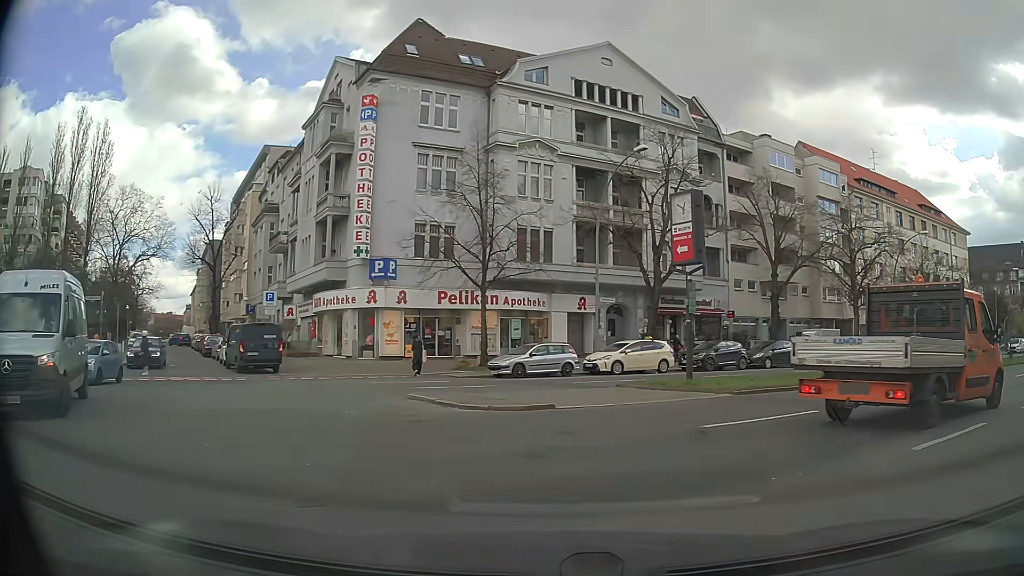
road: residential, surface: asphalt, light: Day
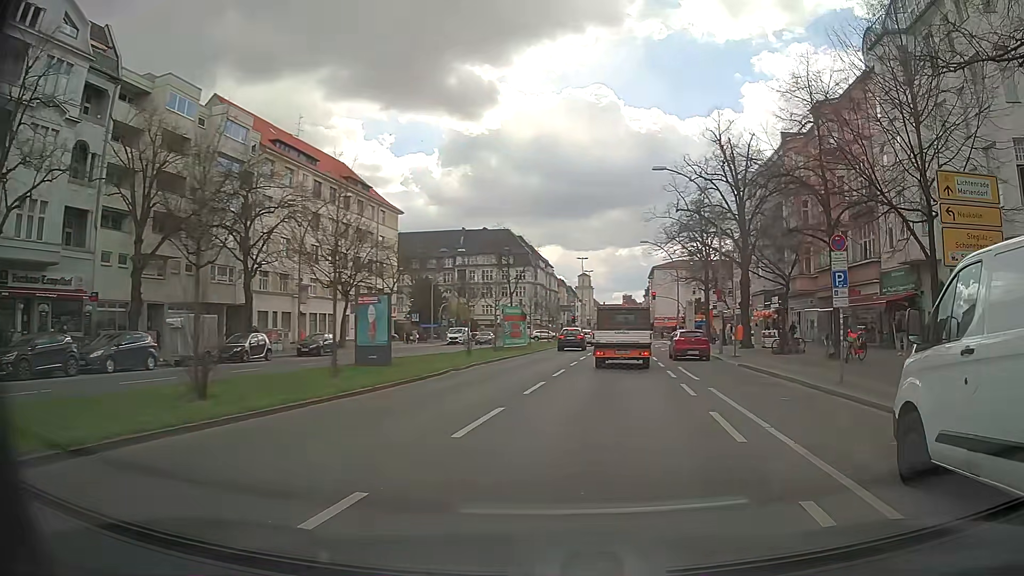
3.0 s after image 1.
(+6.2, +11.1) m; +53°
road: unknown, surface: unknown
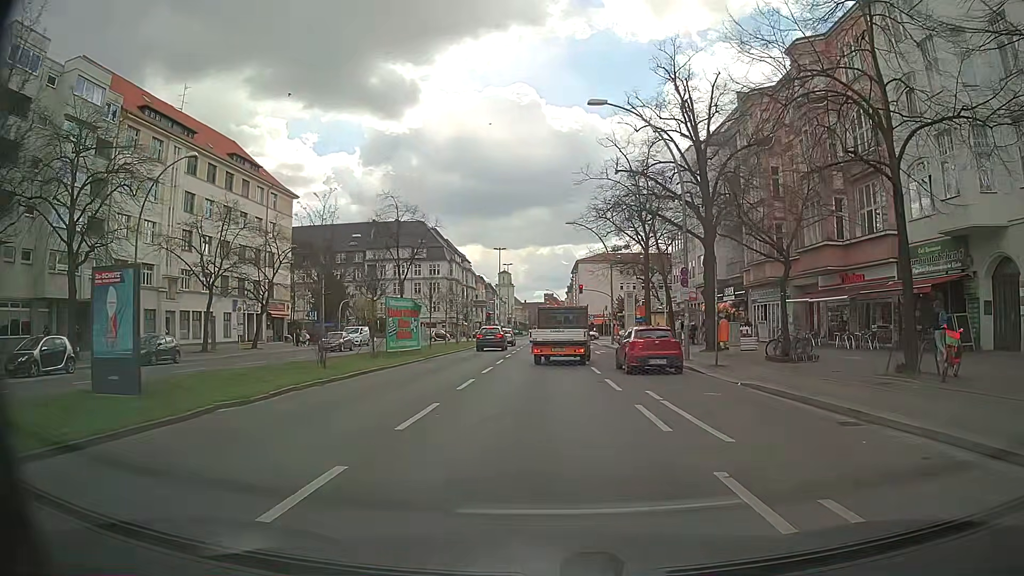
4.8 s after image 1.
(+1.1, +11.2) m; +7°
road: primary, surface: asphalt
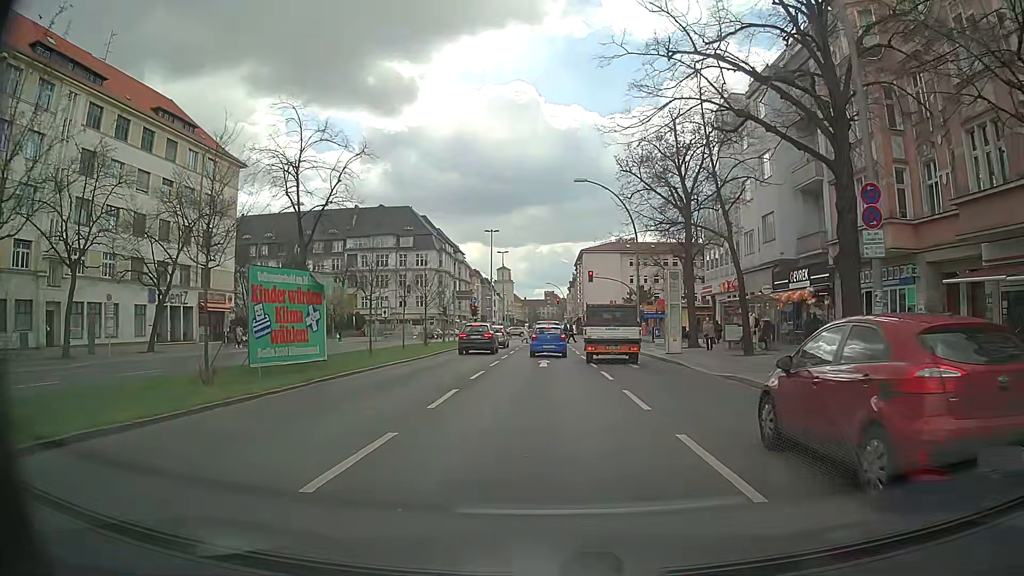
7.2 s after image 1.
(0.0, +15.8) m; -1°
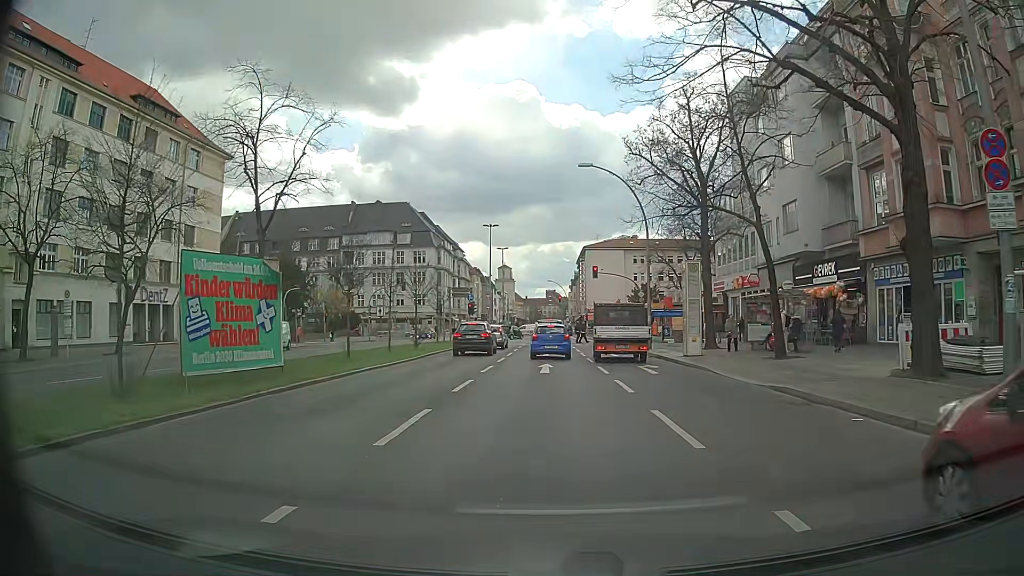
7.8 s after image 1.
(0.0, +3.6) m; 0°
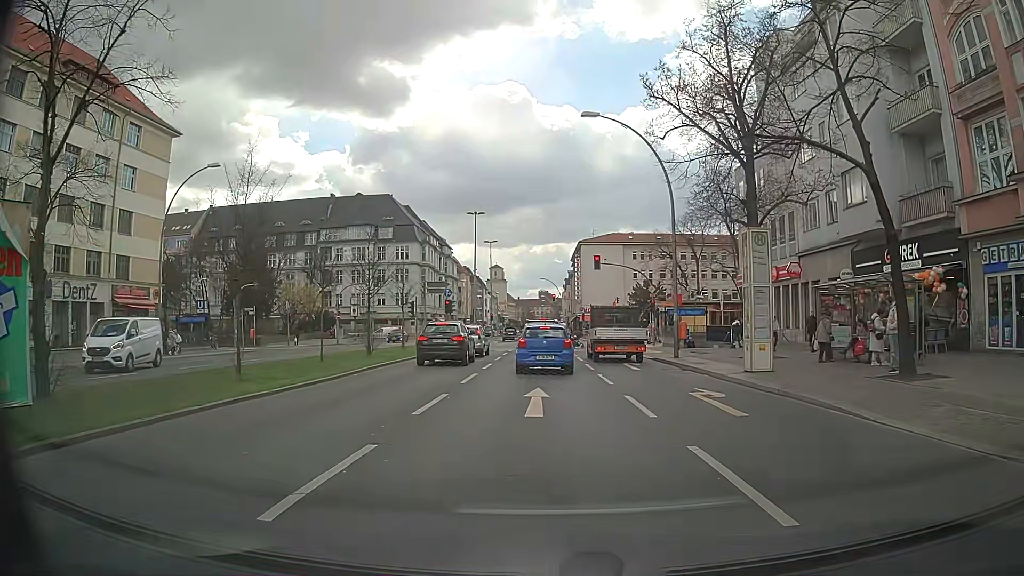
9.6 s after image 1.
(0.0, +9.1) m; 0°
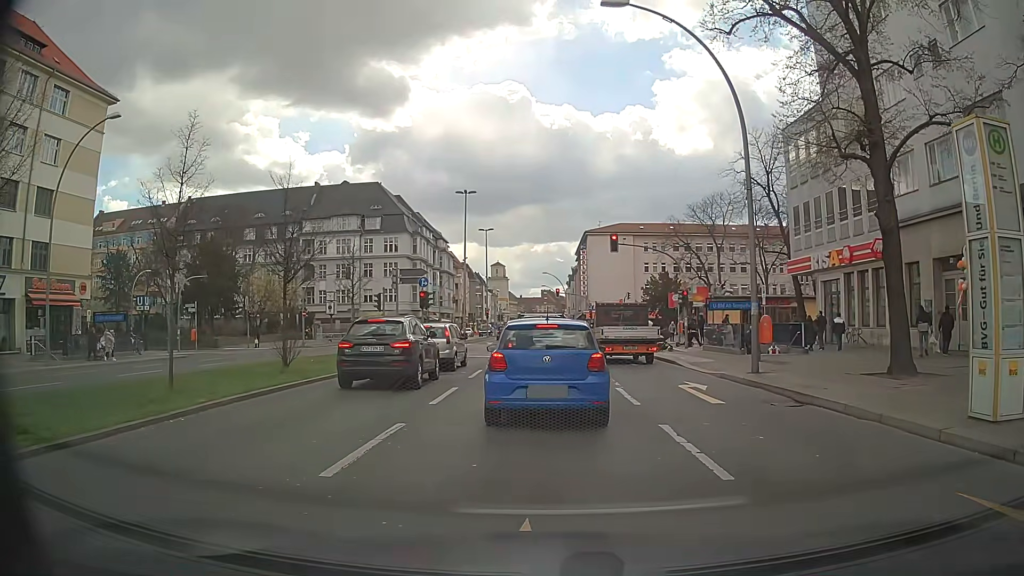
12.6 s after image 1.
(+0.1, +10.2) m; -2°
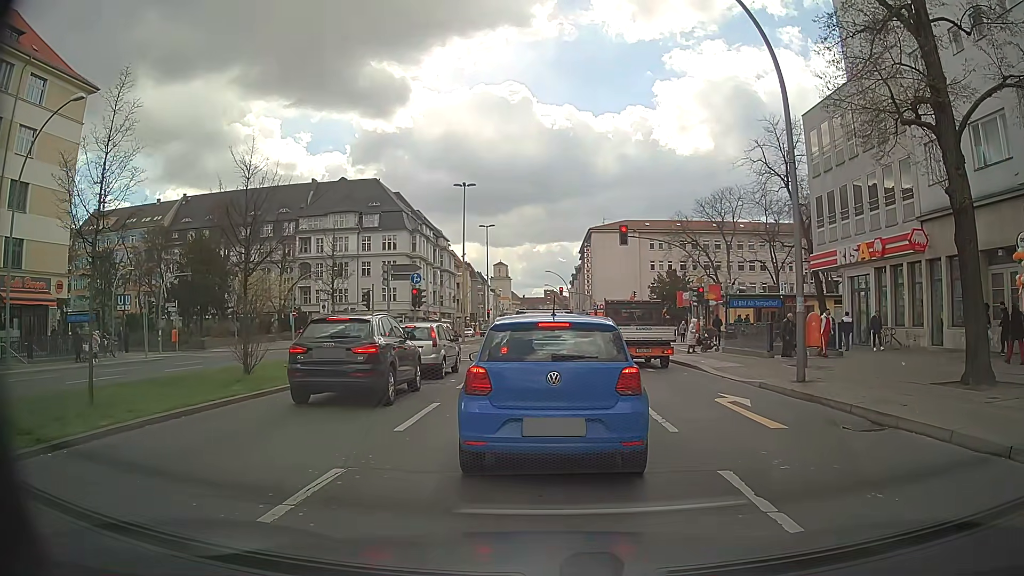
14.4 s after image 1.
(0.0, +2.8) m; -1°
(0, +10) (+1, +20) (+2, +30) (+2, +40) (+3, +50) (+4, +60) (+5, +70) (+5, +80) (+5, +90) (+5, +100) m
